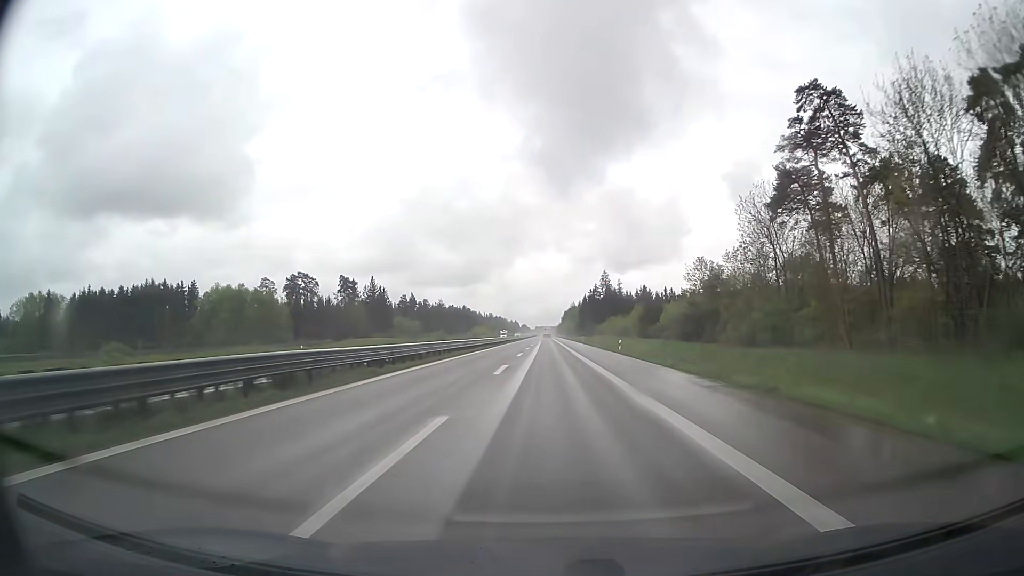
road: trunk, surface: asphalt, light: Day
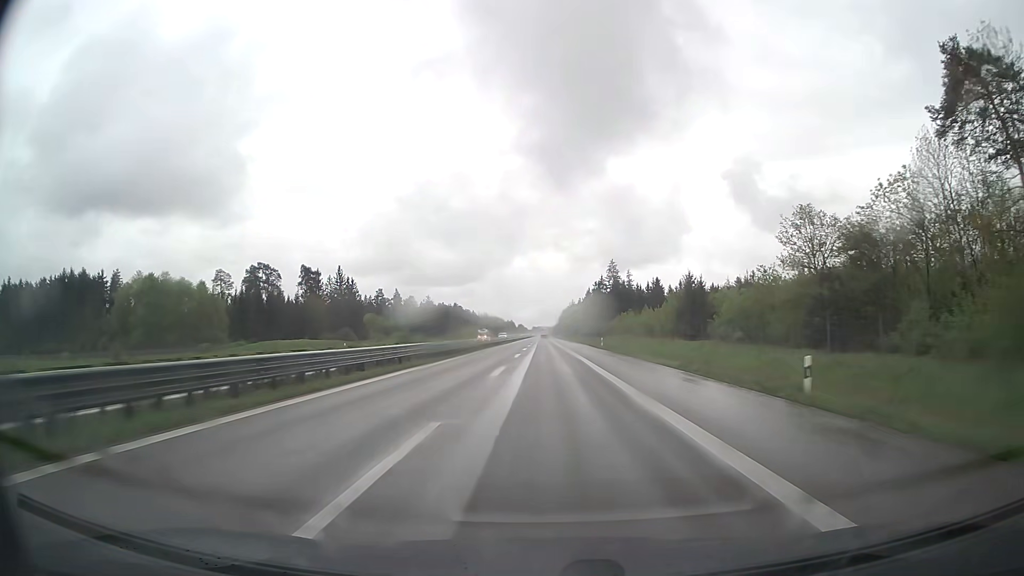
(-0.1, +36.6) m; 0°
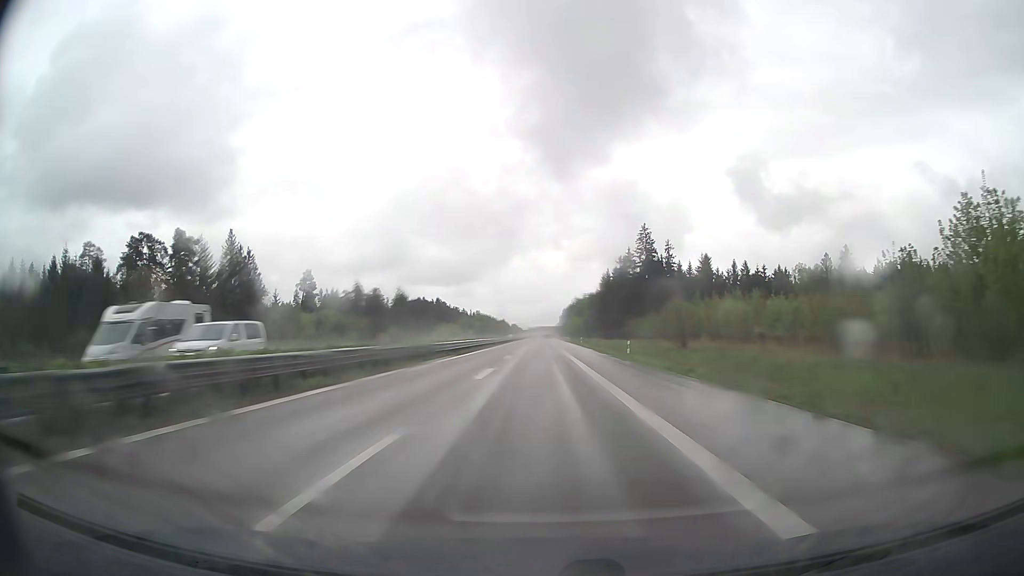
(+0.3, +73.3) m; 0°
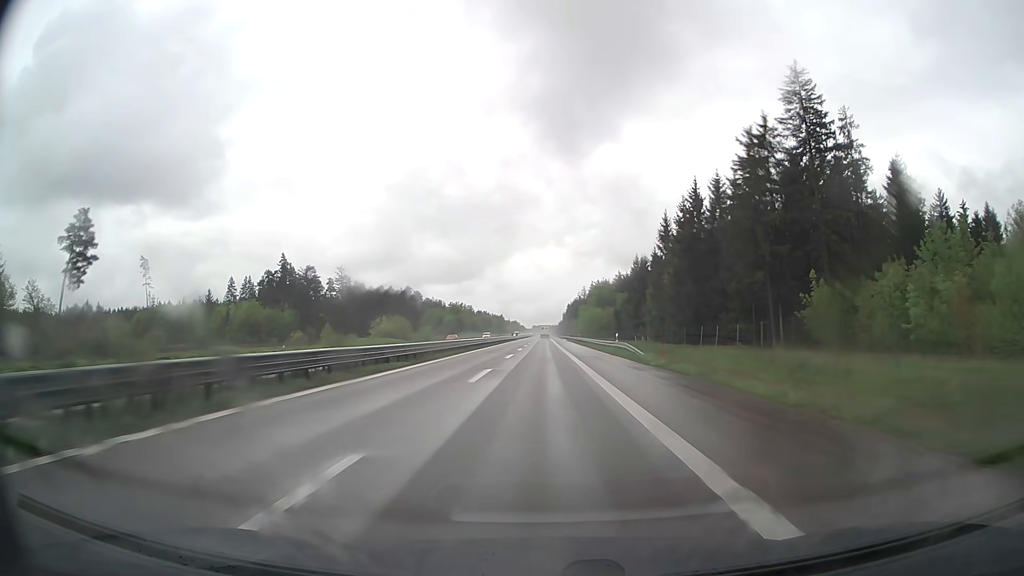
(-0.2, +91.9) m; 0°
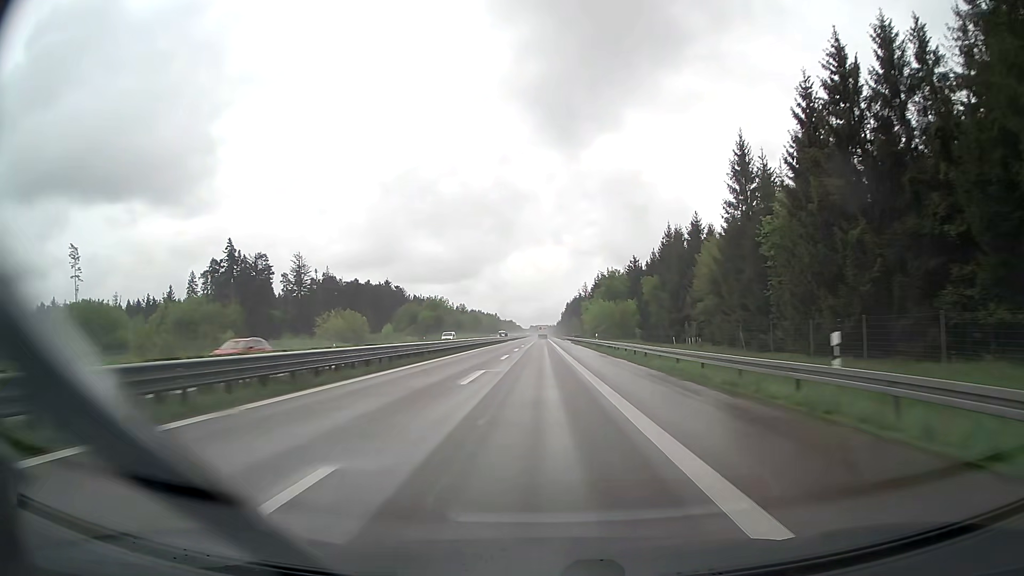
(+0.1, +36.8) m; 0°
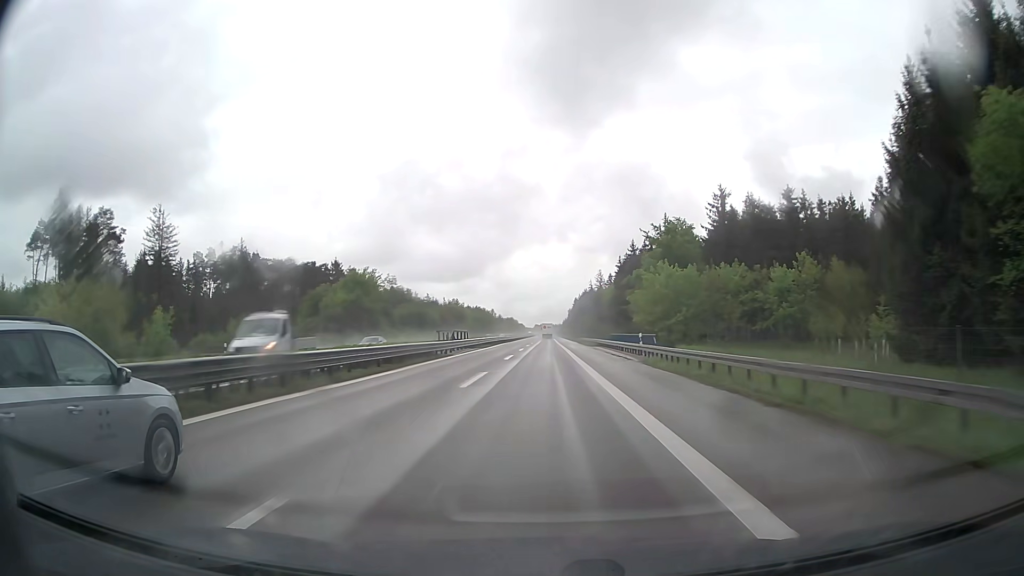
(-0.1, +73.5) m; 0°
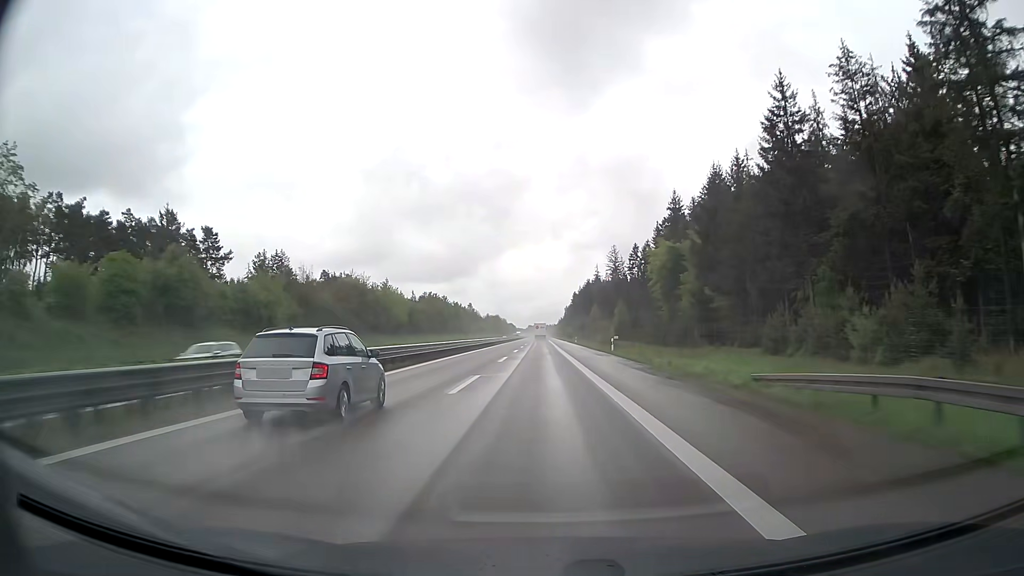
(+0.2, +91.6) m; 0°
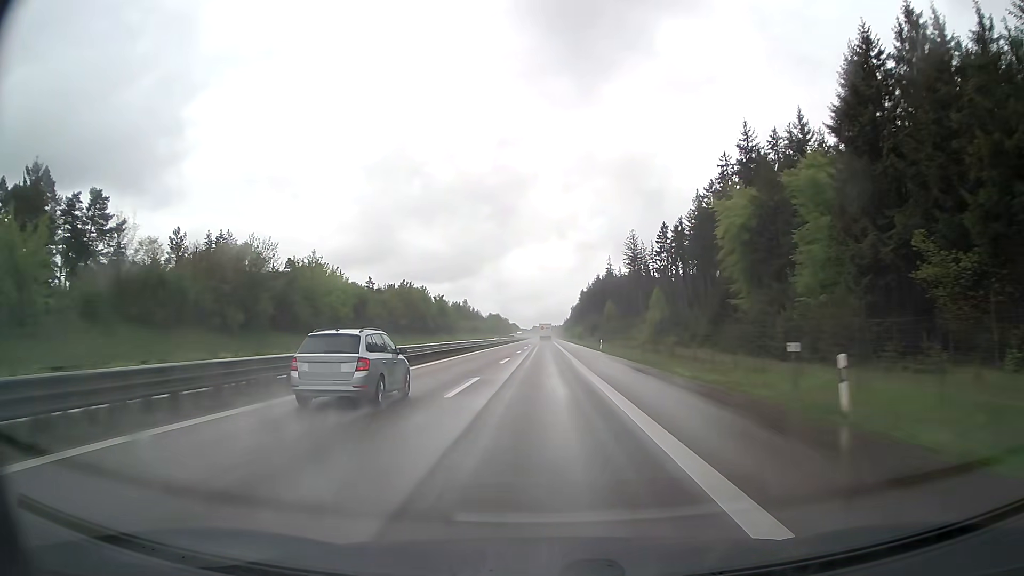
(0.0, +37.3) m; 0°
(0, +10) (0, +20) (0, +30) (0, +40) (-1, +50) (-1, +60) (-1, +70) (-1, +80) (-2, +90) (-2, +100) m
